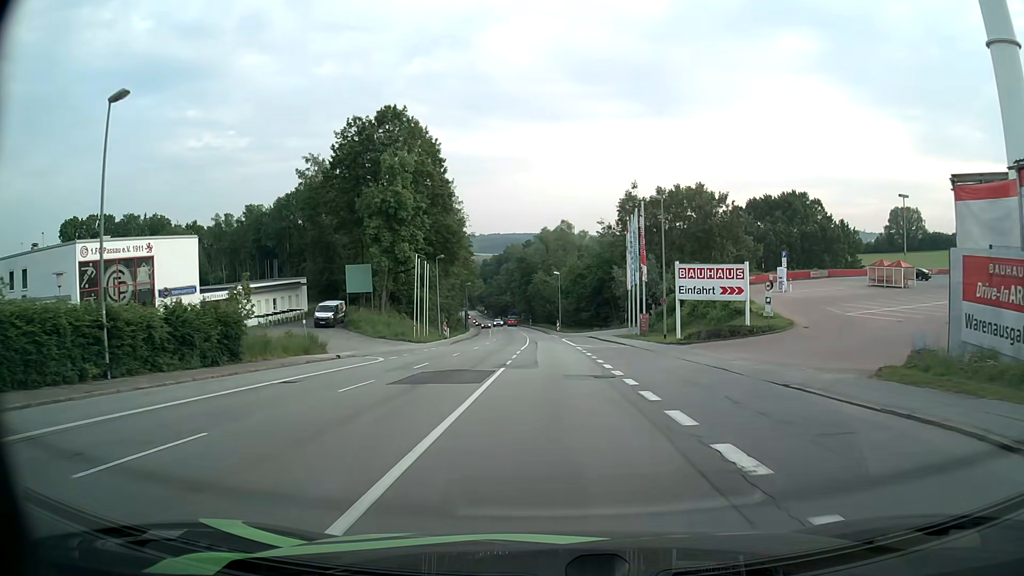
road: tertiary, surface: asphalt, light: Day
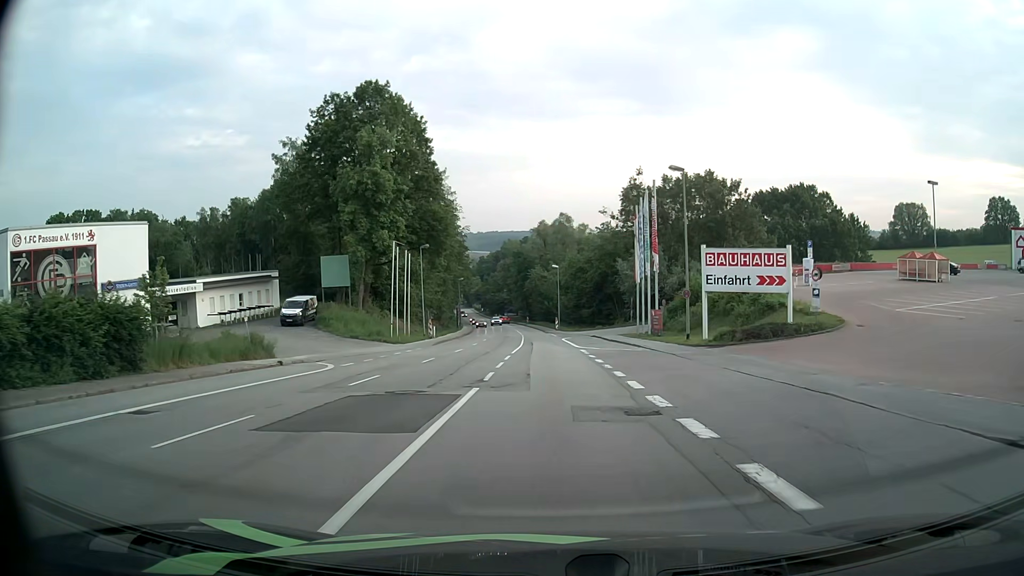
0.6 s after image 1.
(0.0, +7.3) m; 0°
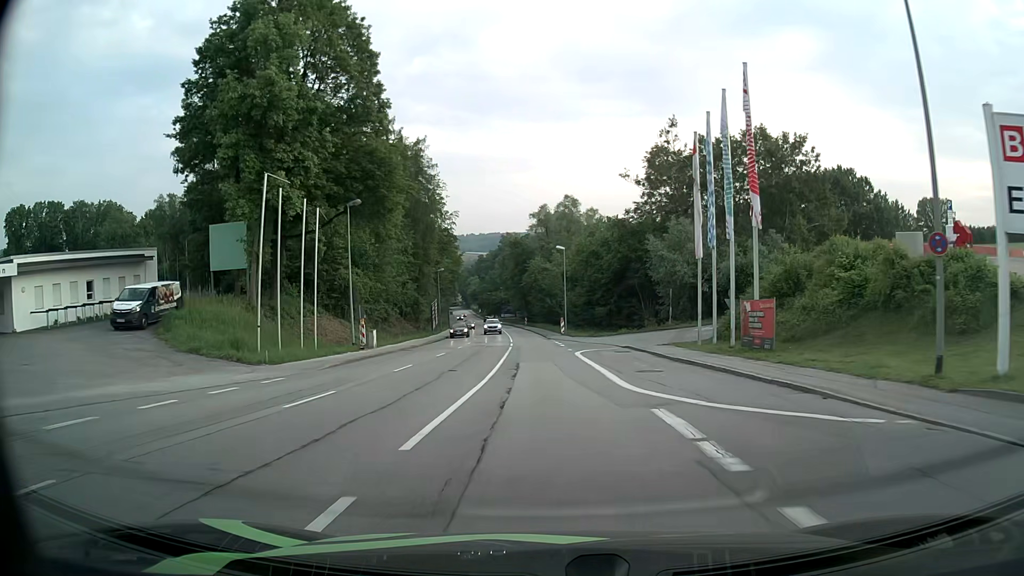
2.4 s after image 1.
(0.0, +22.5) m; 0°
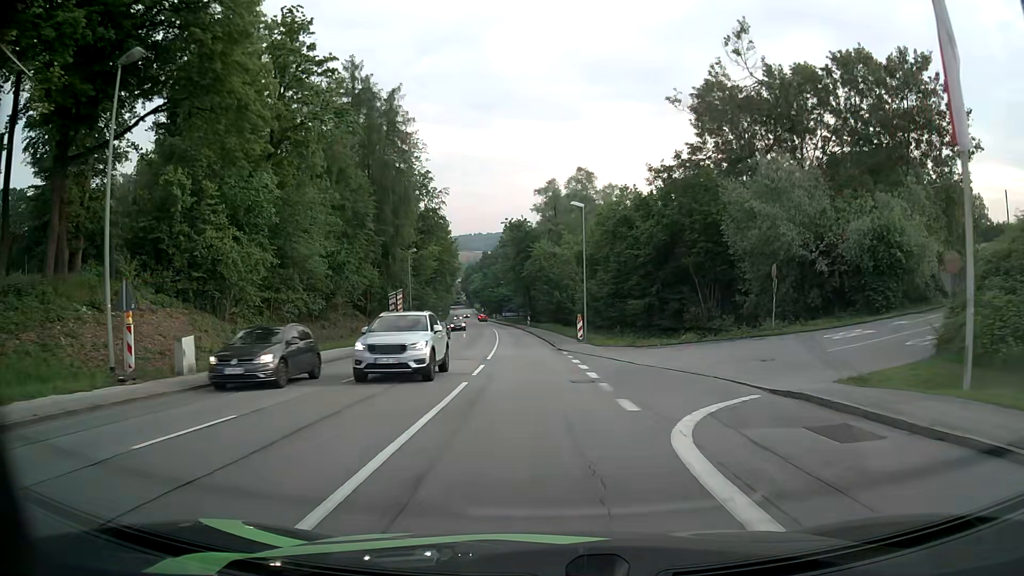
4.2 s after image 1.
(-0.1, +22.6) m; 0°
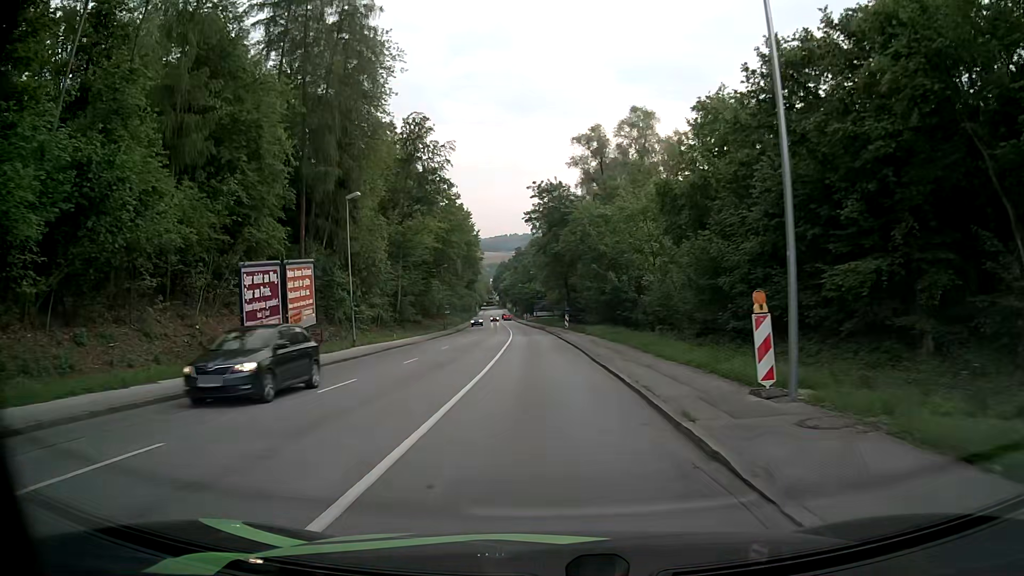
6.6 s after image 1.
(-1.0, +29.6) m; -3°
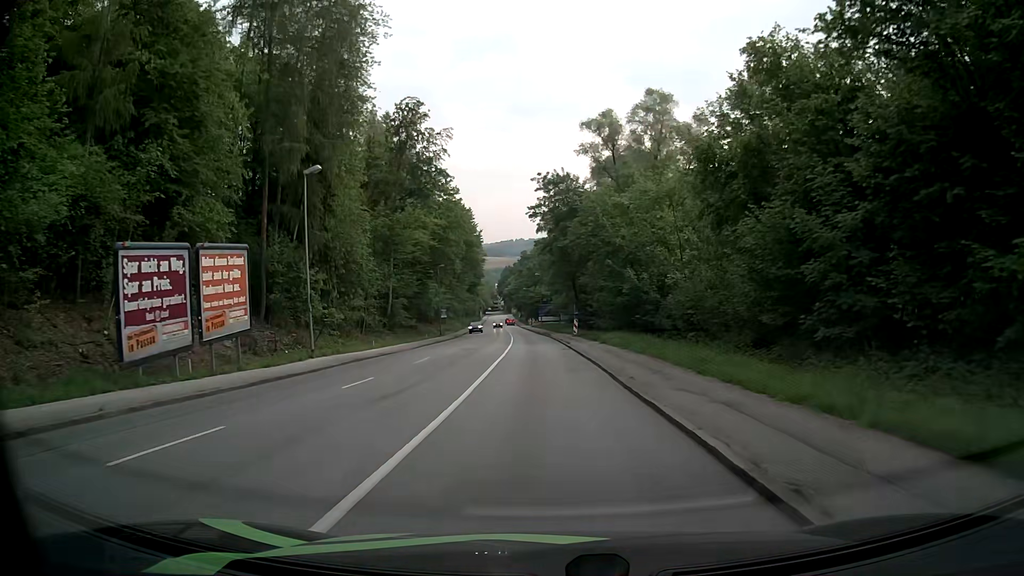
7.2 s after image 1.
(0.0, +7.3) m; -1°
(0, +10) (0, +20) (0, +30) (-1, +40) (-1, +50) (-1, +60) (-2, +70) (-3, +80) (-3, +90) (-4, +100) m
